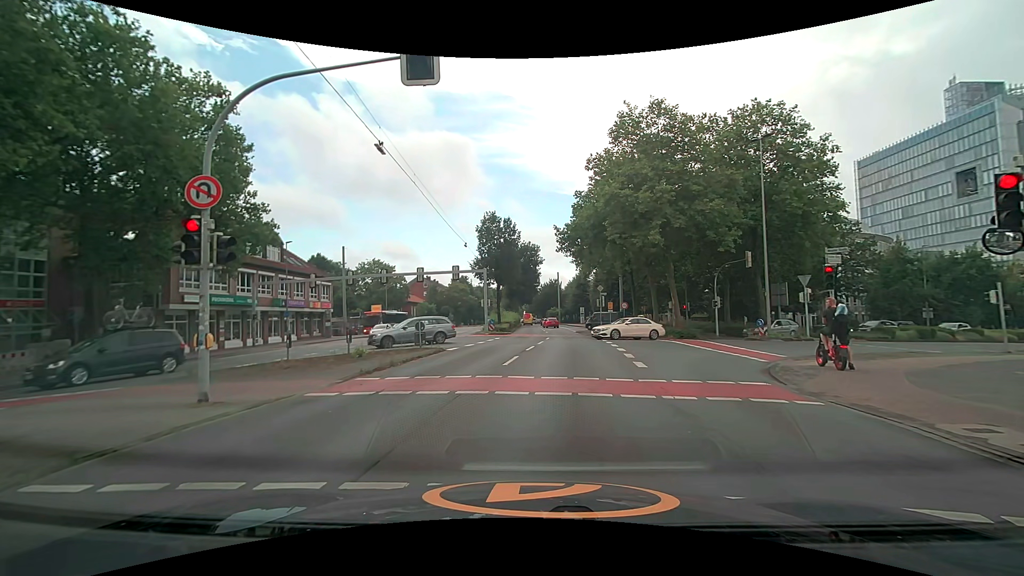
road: secondary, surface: asphalt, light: Day
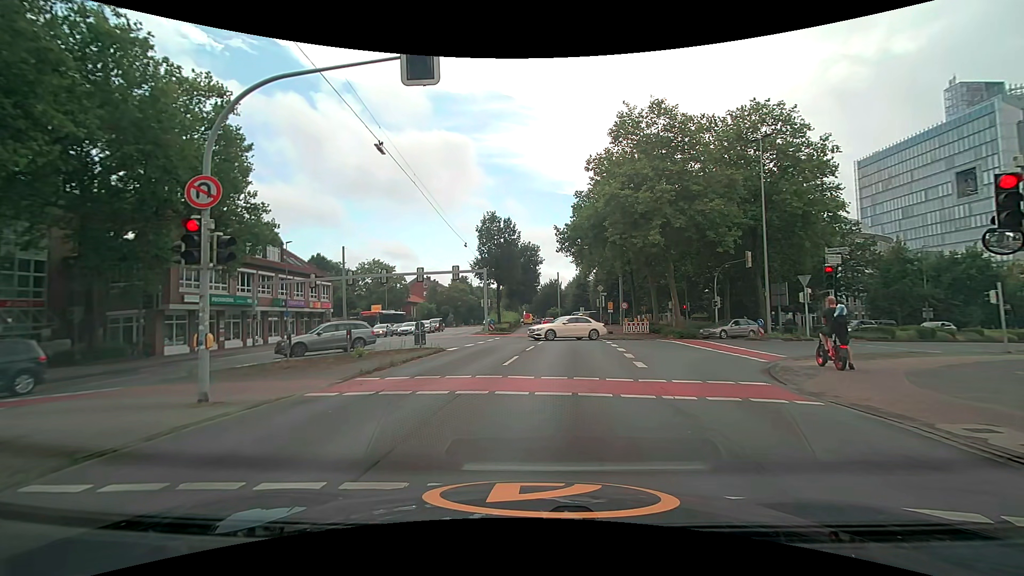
(0.0, 0.0) m; 0°
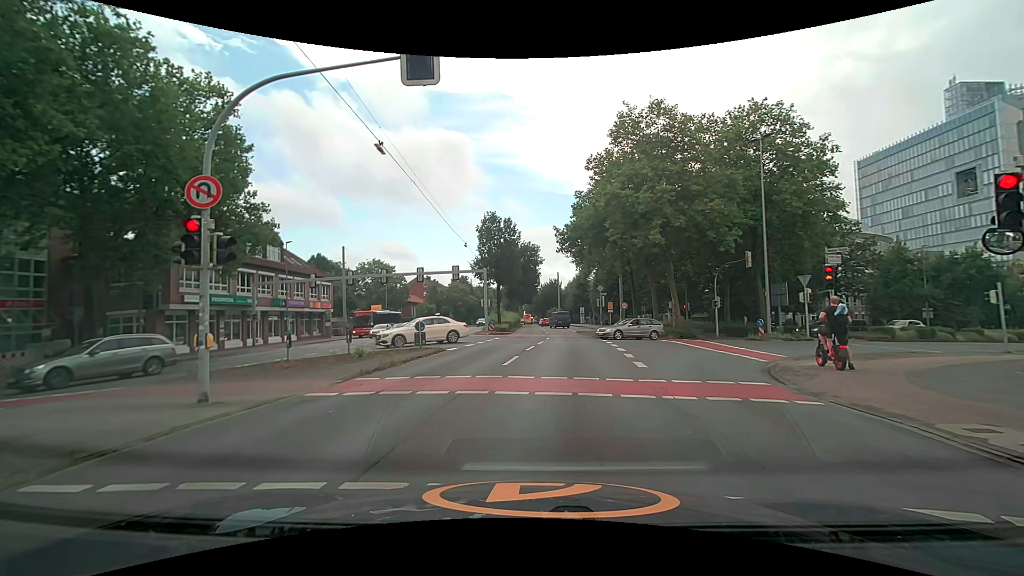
(0.0, 0.0) m; 0°
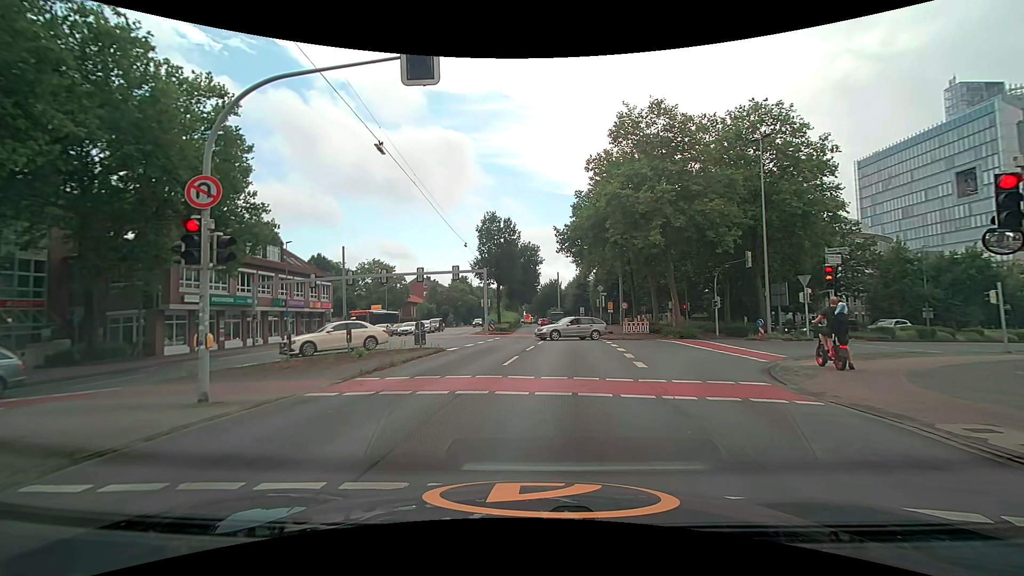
(0.0, 0.0) m; 0°
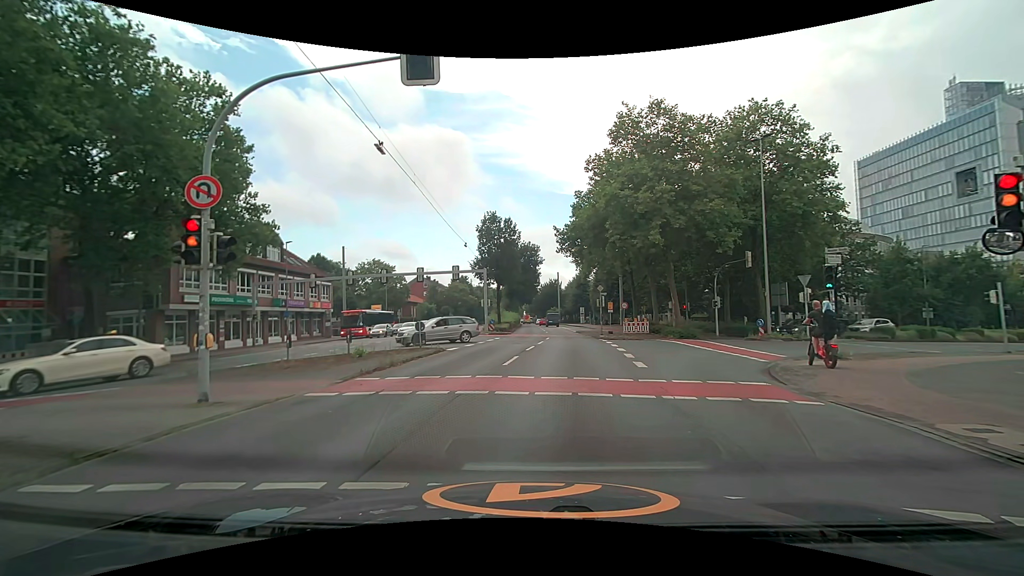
(0.0, 0.0) m; 0°
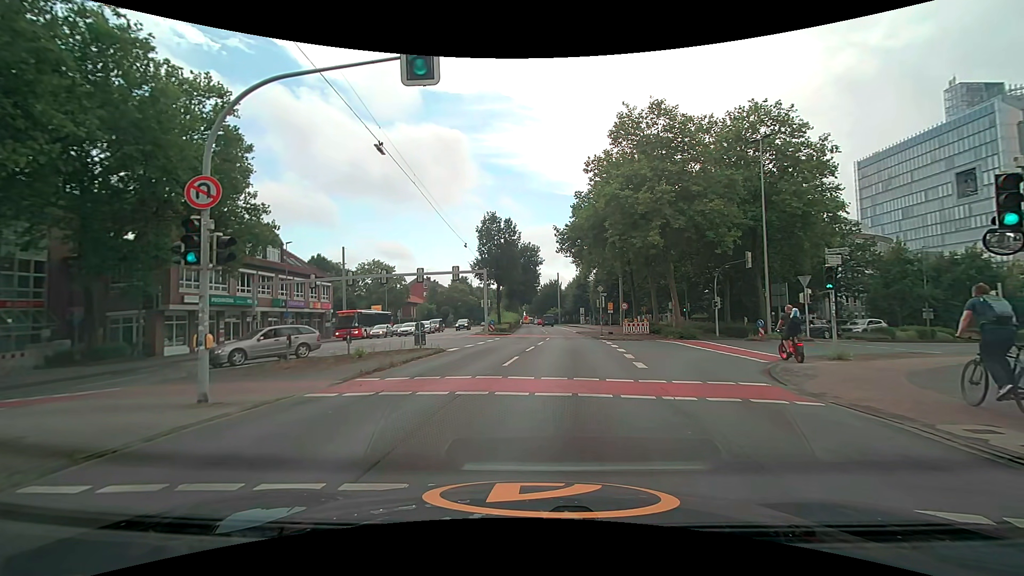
(0.0, 0.0) m; 0°
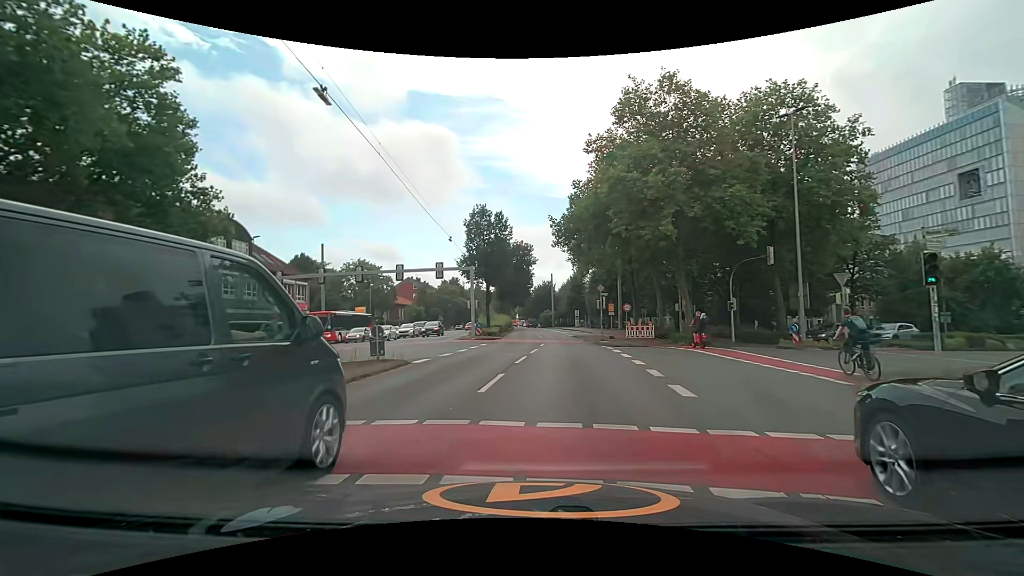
(+0.1, +4.9) m; +3°
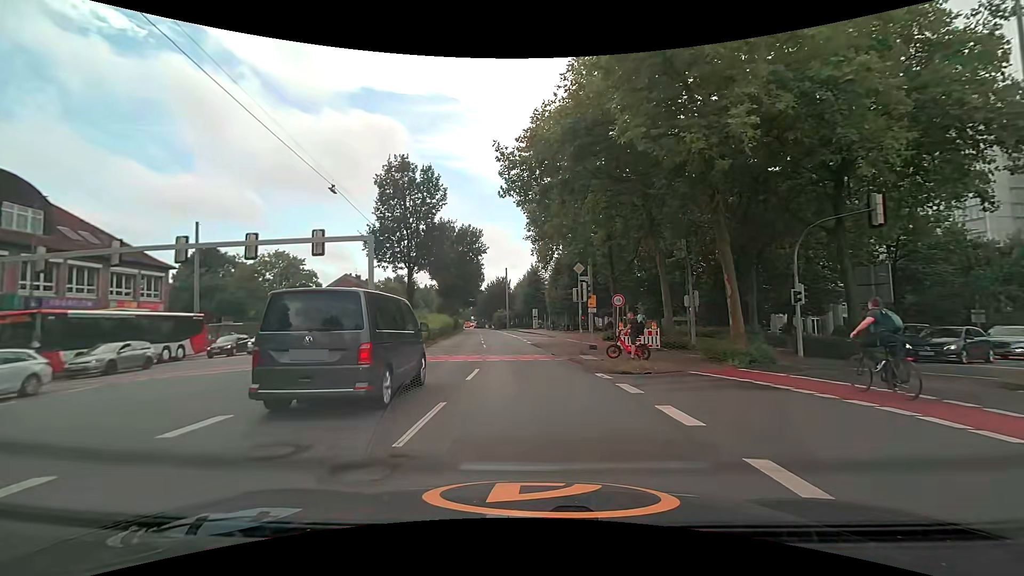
(+0.5, +15.3) m; +4°
(0, +10) (0, +20) (-1, +30) (-2, +40) (-3, +50) (-4, +60) (-5, +70) (-6, +80) (-8, +90) (-9, +100) m
